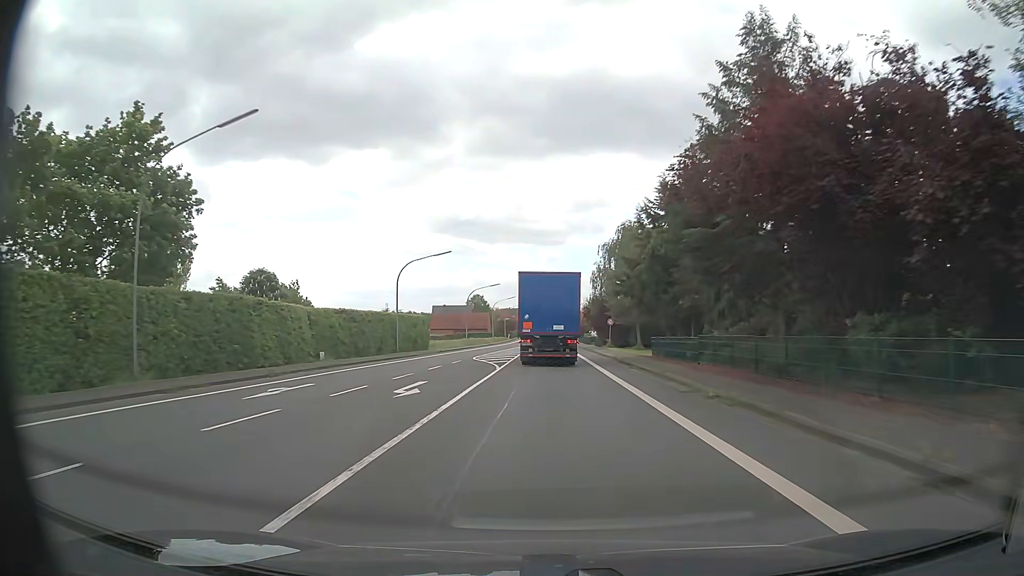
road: primary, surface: asphalt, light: Day
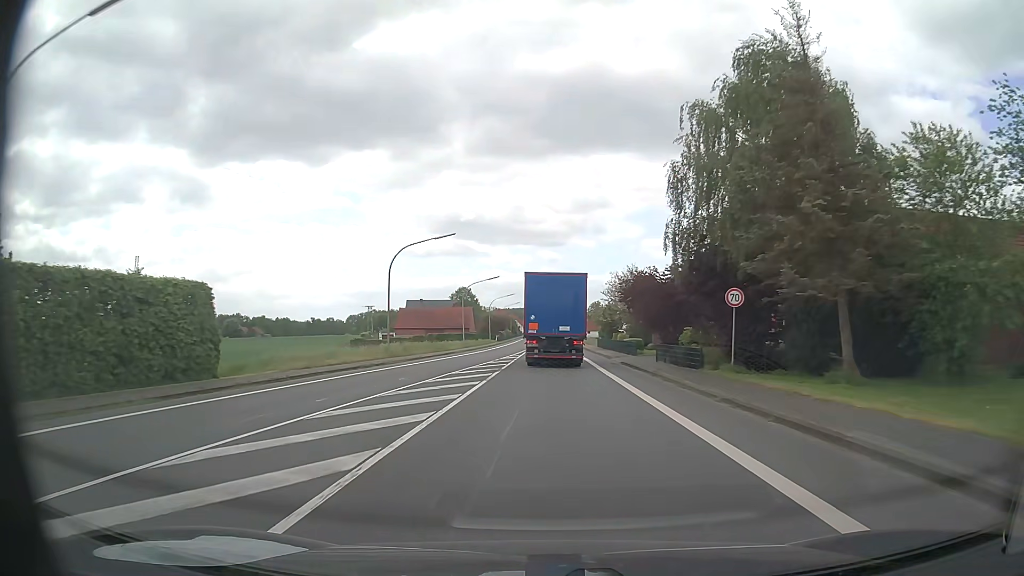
(0.0, +43.2) m; 0°
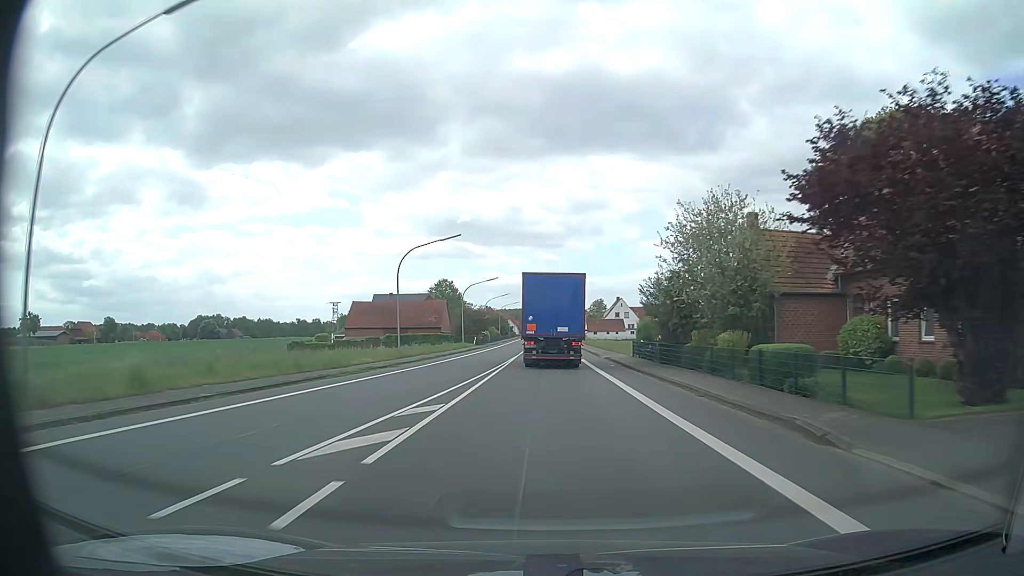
(0.0, +32.6) m; 0°
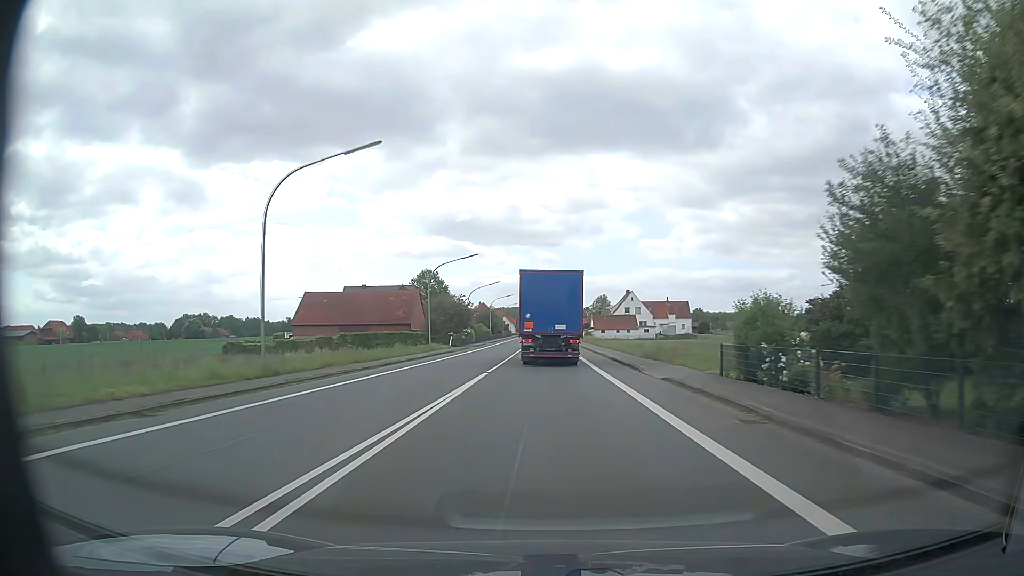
(+0.1, +21.8) m; 0°
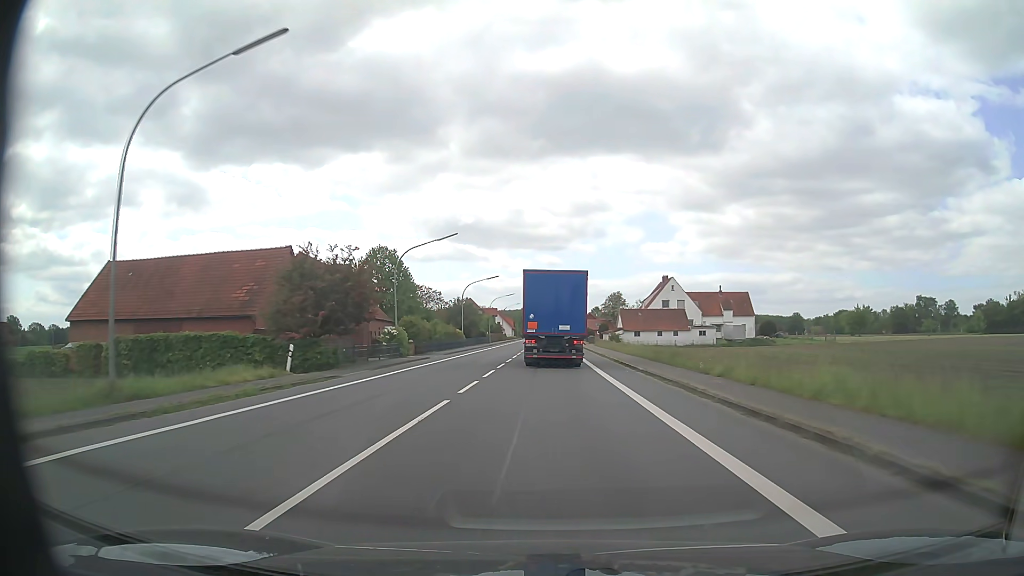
(-0.2, +43.6) m; 0°
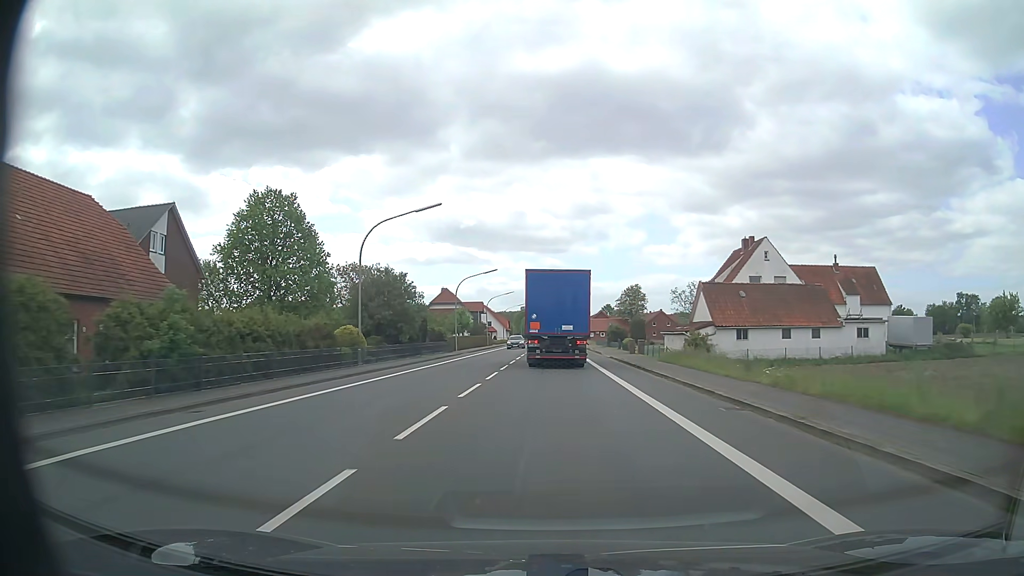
(0.0, +43.2) m; 0°
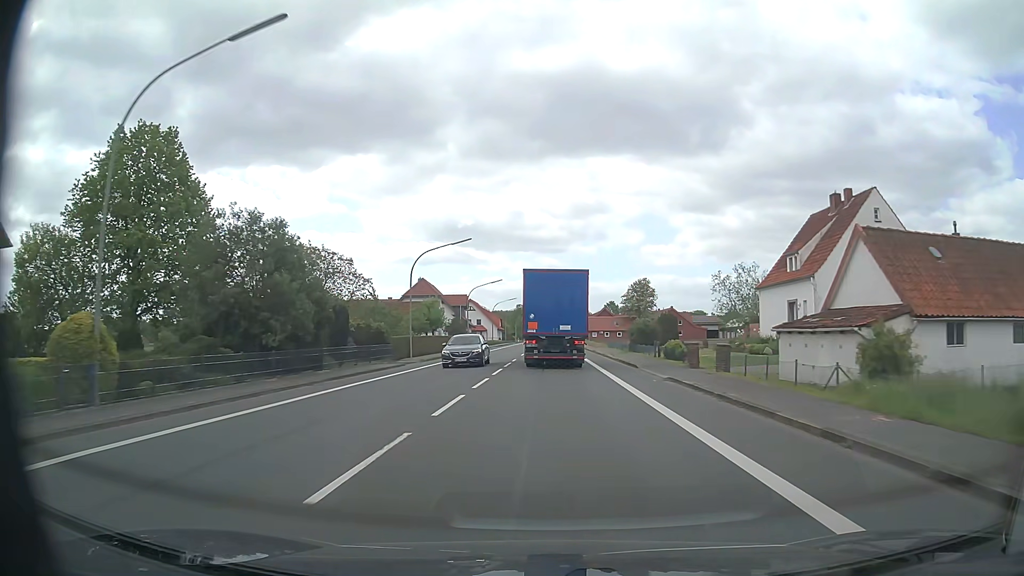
(0.0, +21.4) m; 0°
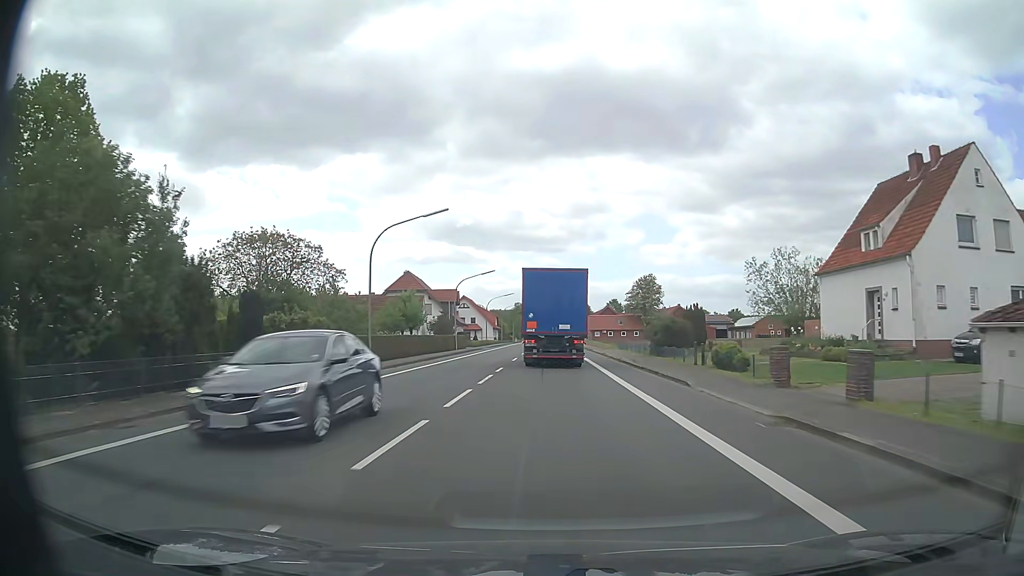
(0.0, +10.7) m; 0°
(0, +10) (0, +20) (0, +30) (0, +40) (0, +50) (0, +60) (0, +70) (0, +80) (0, +90) (0, +100) m
